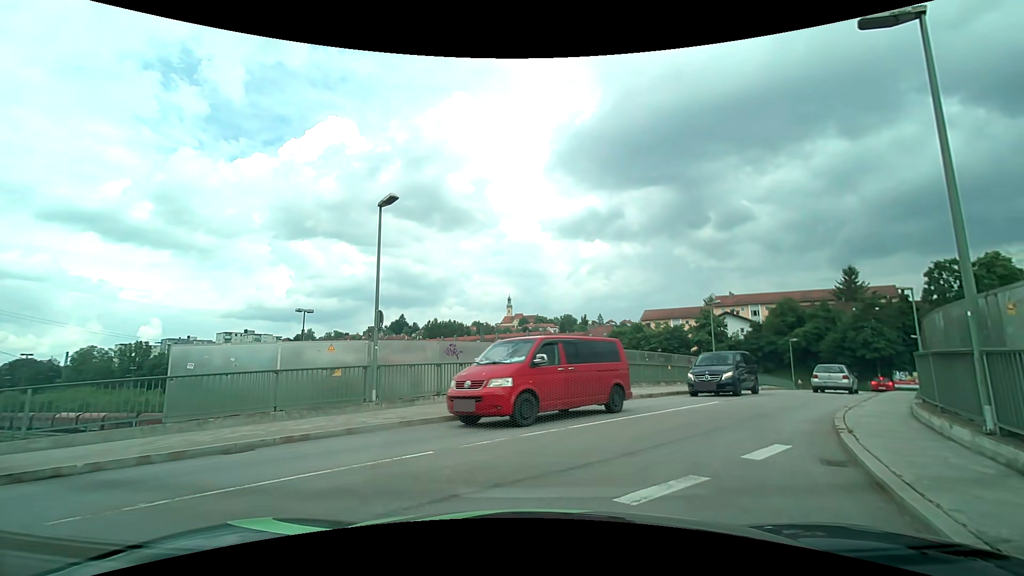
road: unclassified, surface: asphalt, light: Day
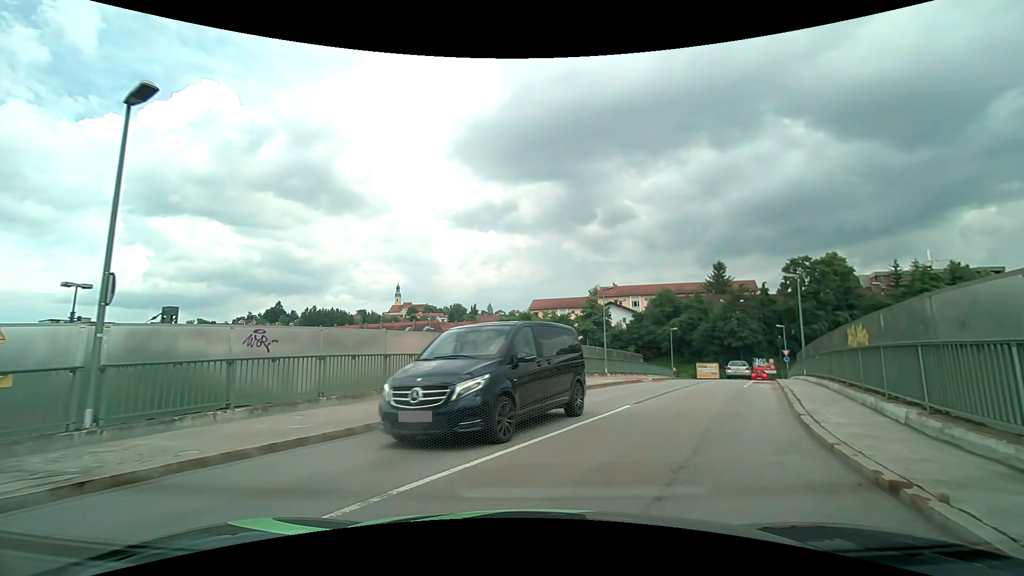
(+0.7, +5.1) m; +14°
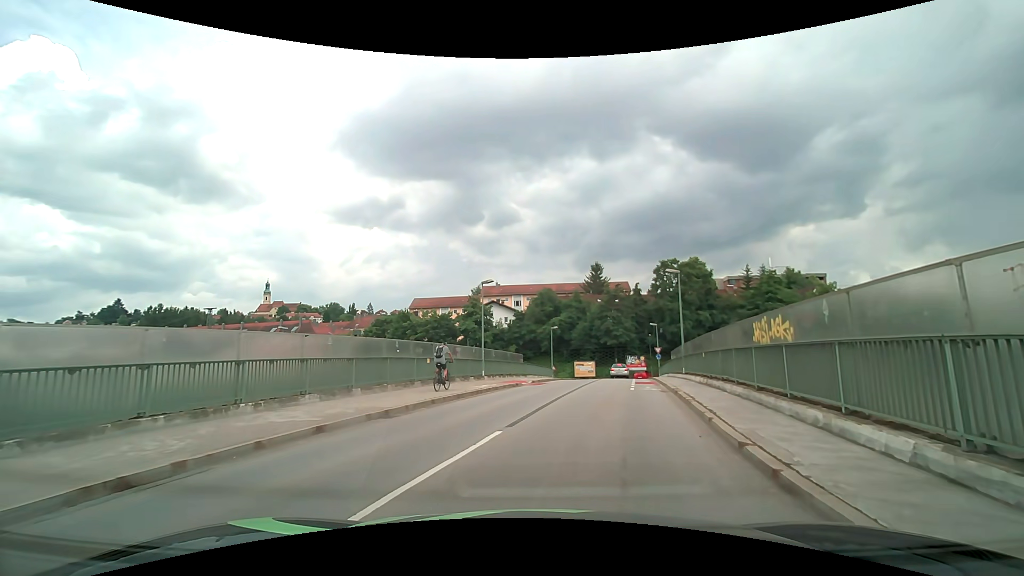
(+0.5, +4.0) m; +14°
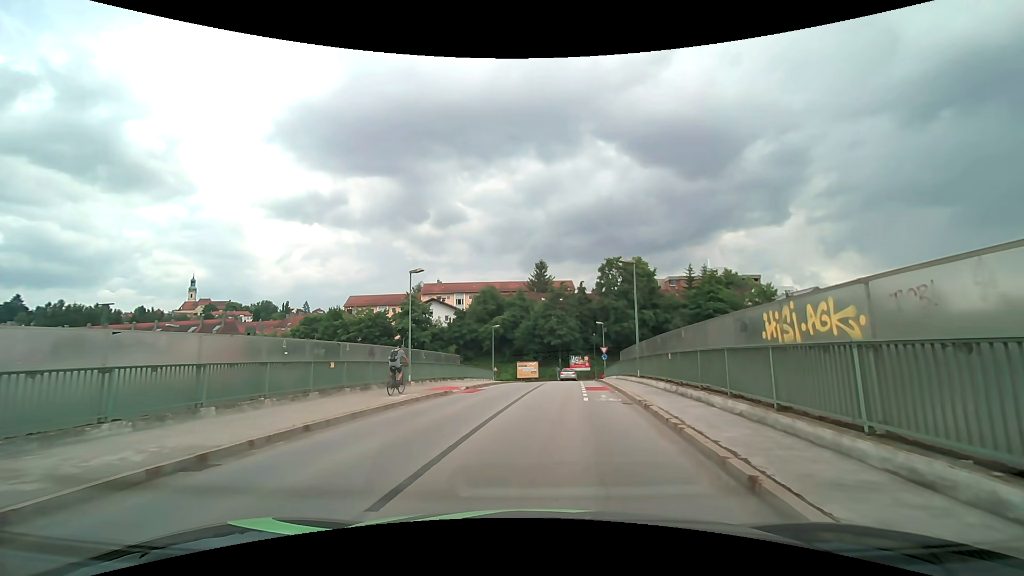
(+0.3, +4.4) m; +7°
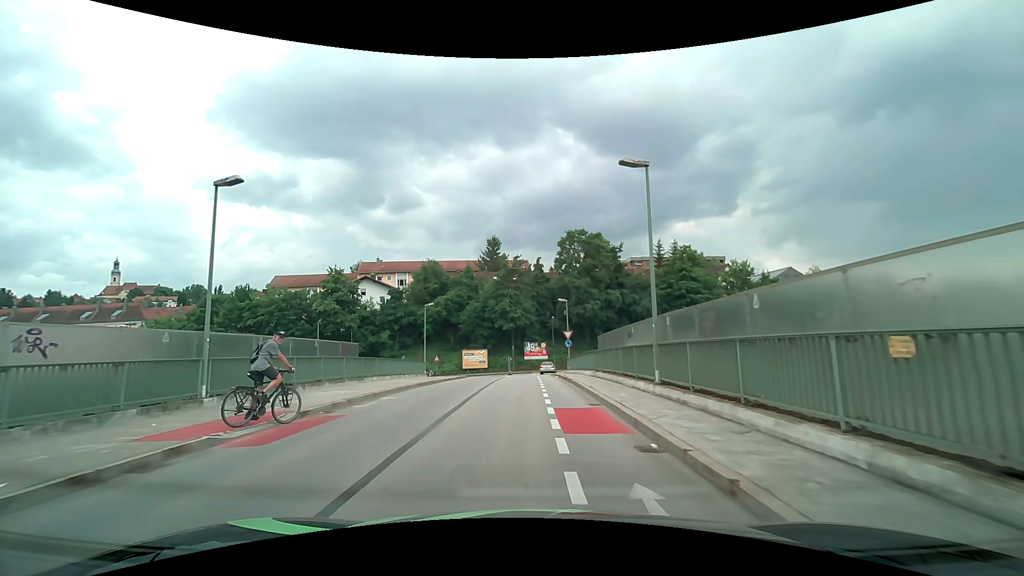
(+0.9, +13.4) m; +5°
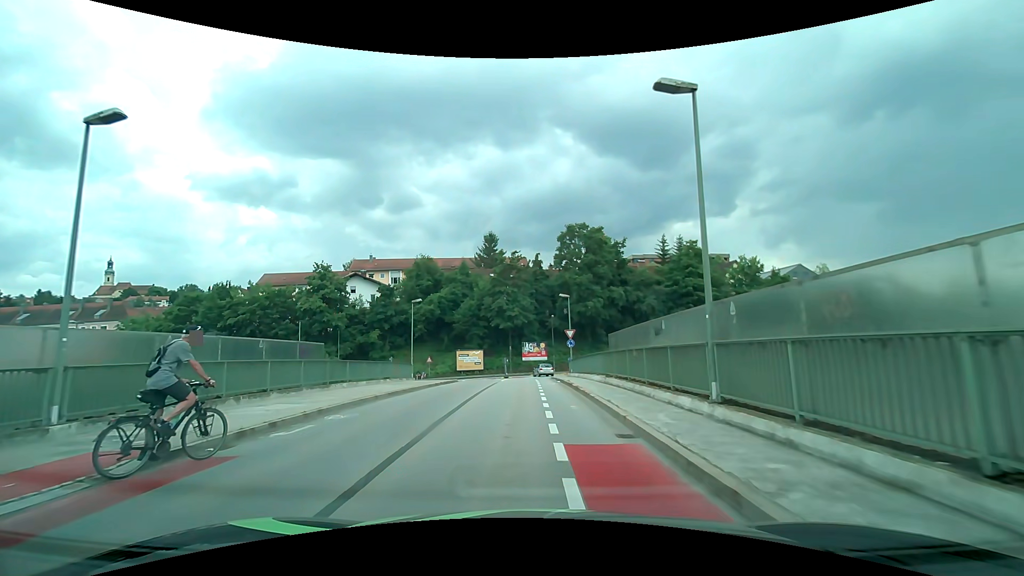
(0.0, +4.3) m; 0°
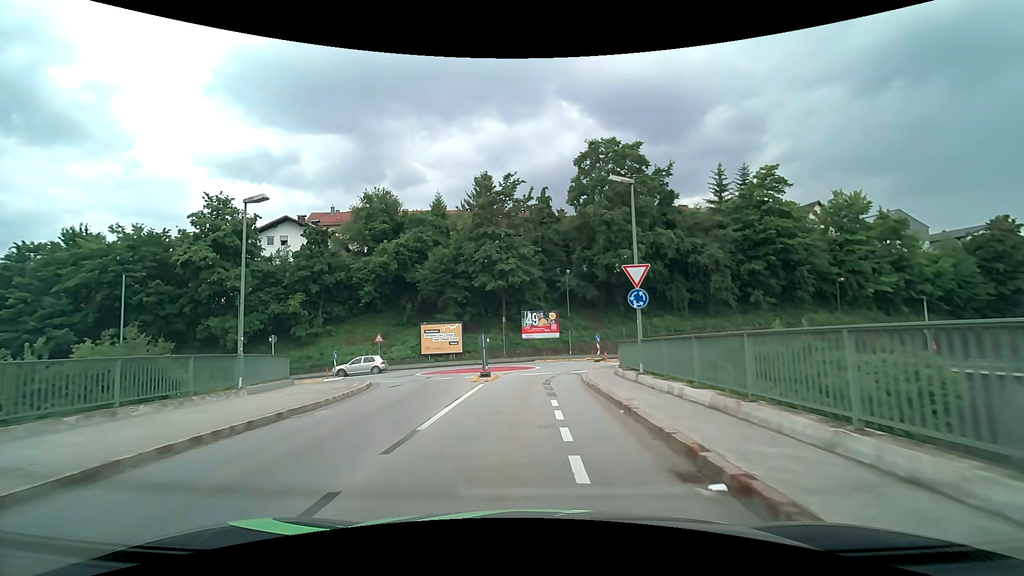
(-0.1, +24.0) m; 0°
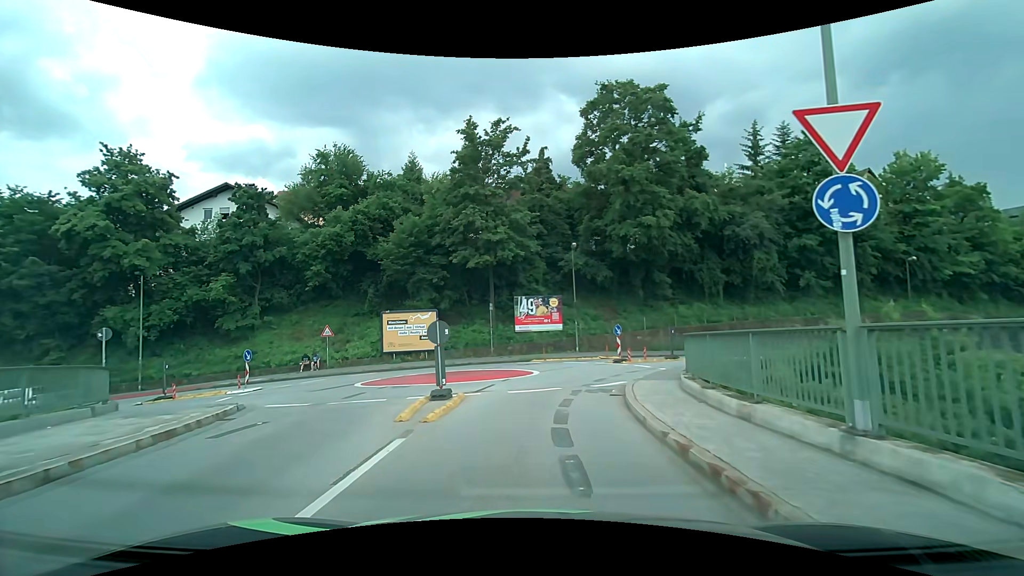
(+0.1, +10.0) m; +1°
